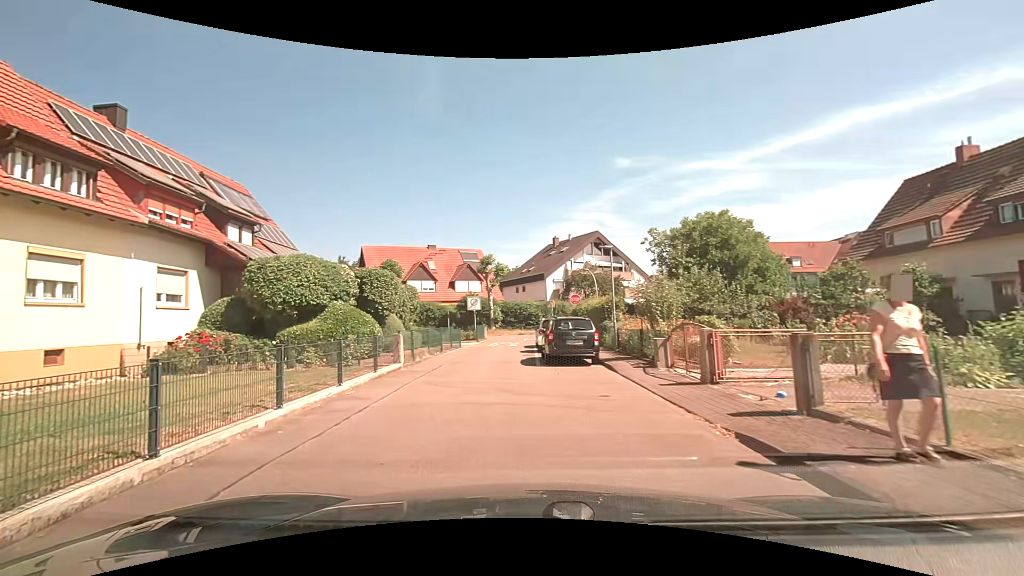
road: tertiary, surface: asphalt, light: Day
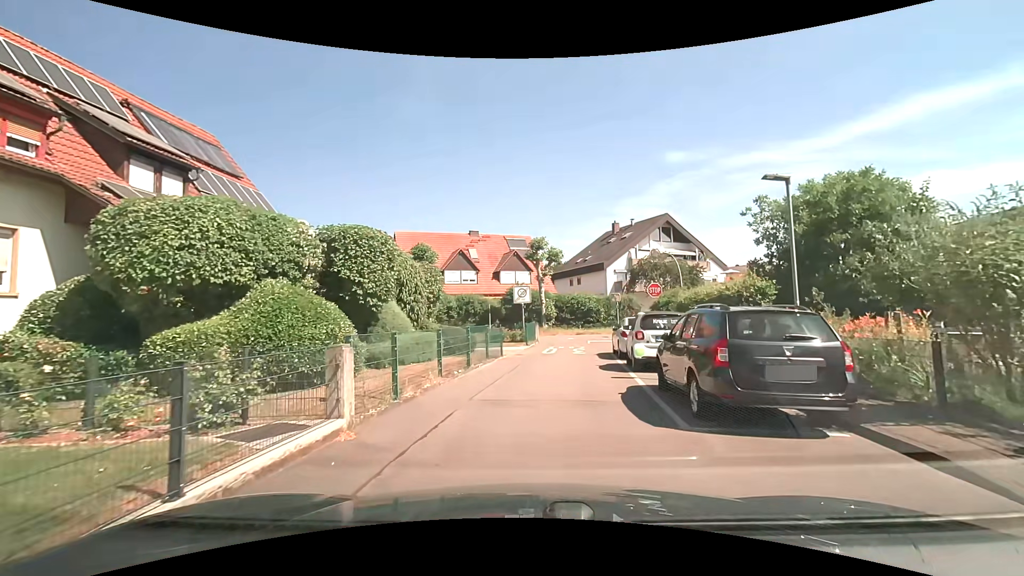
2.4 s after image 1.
(-0.7, +9.1) m; -5°
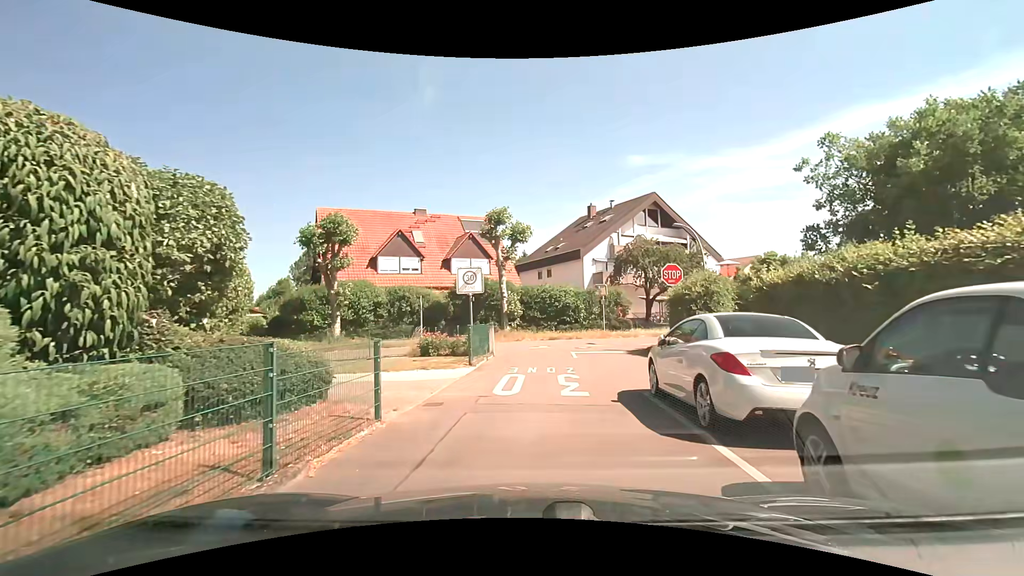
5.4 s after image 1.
(+0.6, +11.2) m; +5°
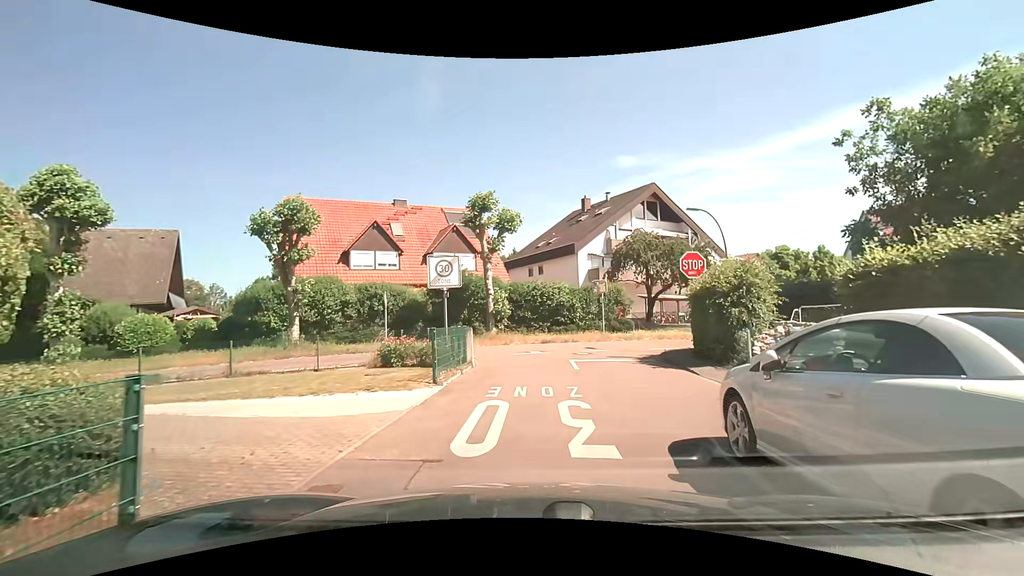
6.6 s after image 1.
(0.0, +3.9) m; 0°
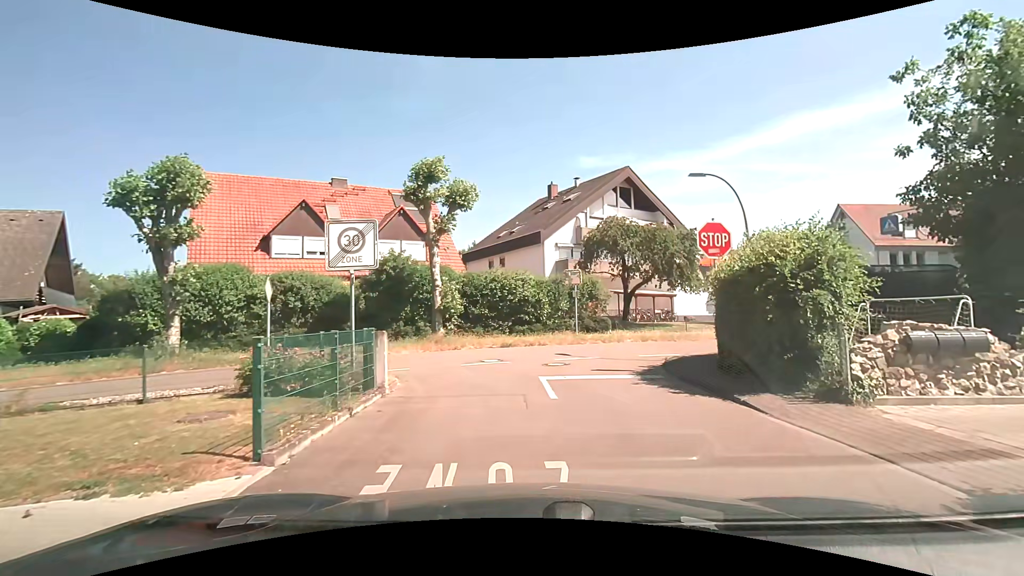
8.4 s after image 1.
(+0.1, +5.4) m; +5°
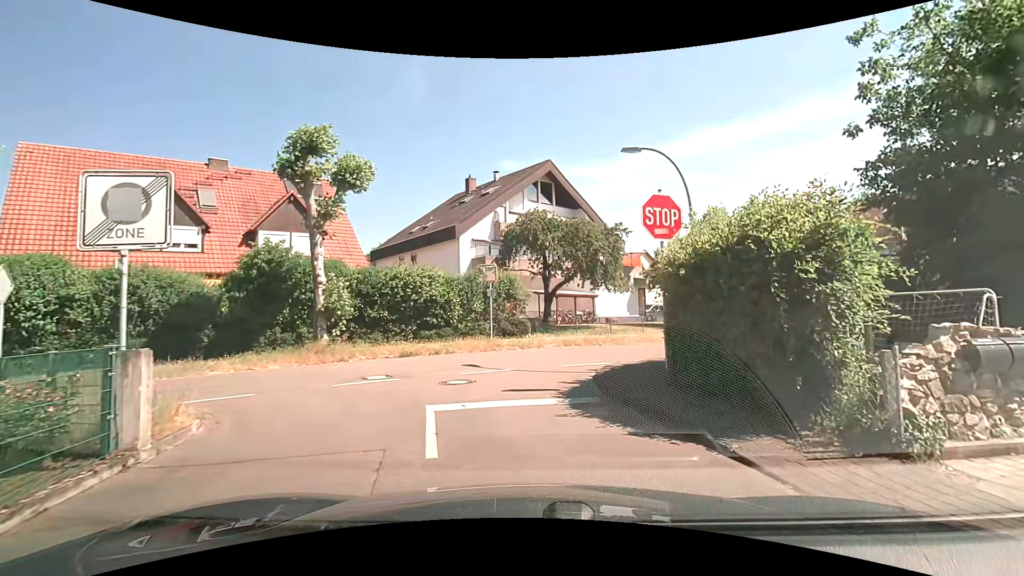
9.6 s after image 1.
(+0.3, +3.3) m; +9°
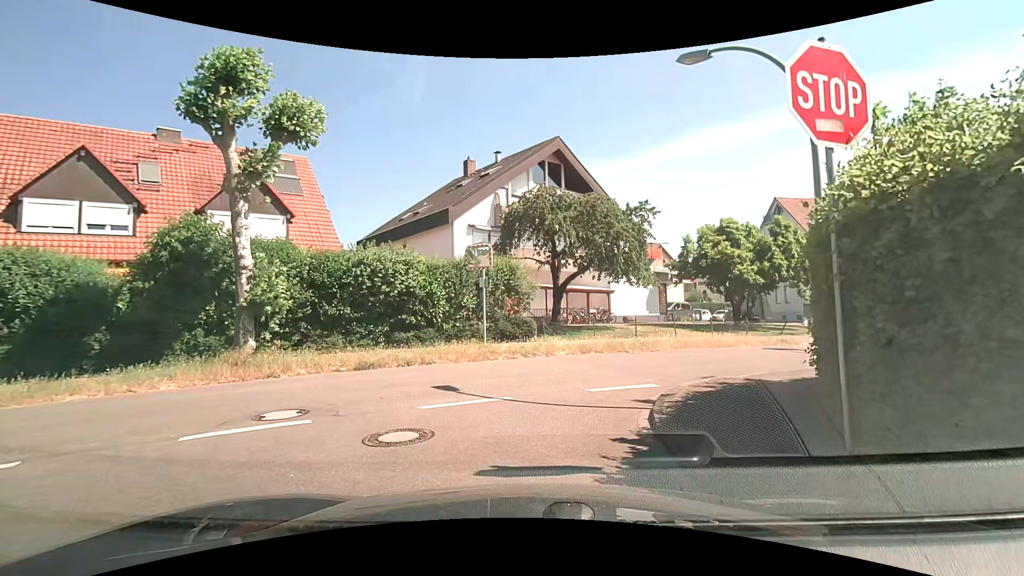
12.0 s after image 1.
(0.0, +4.8) m; -1°
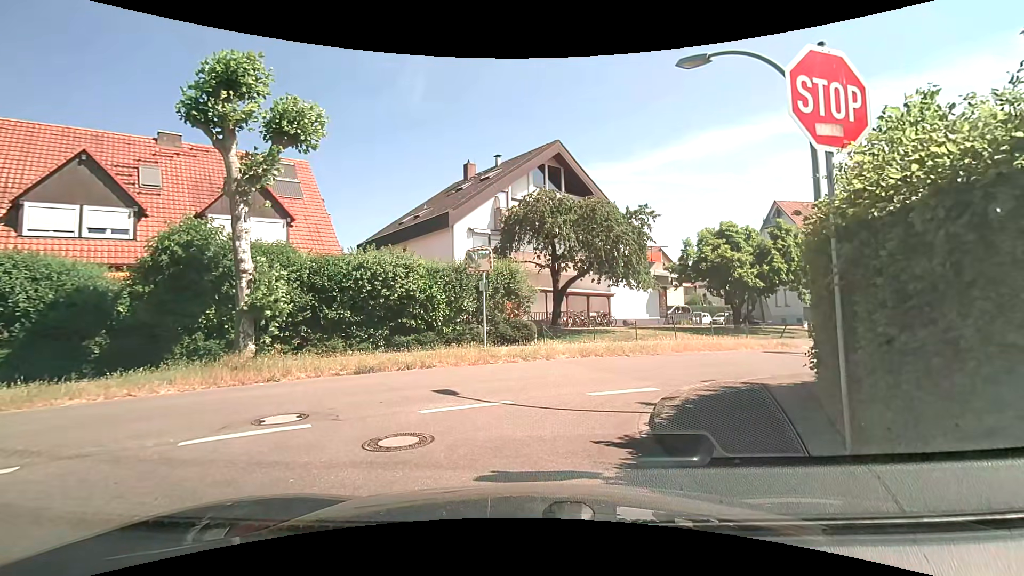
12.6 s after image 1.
(0.0, +0.1) m; 0°
